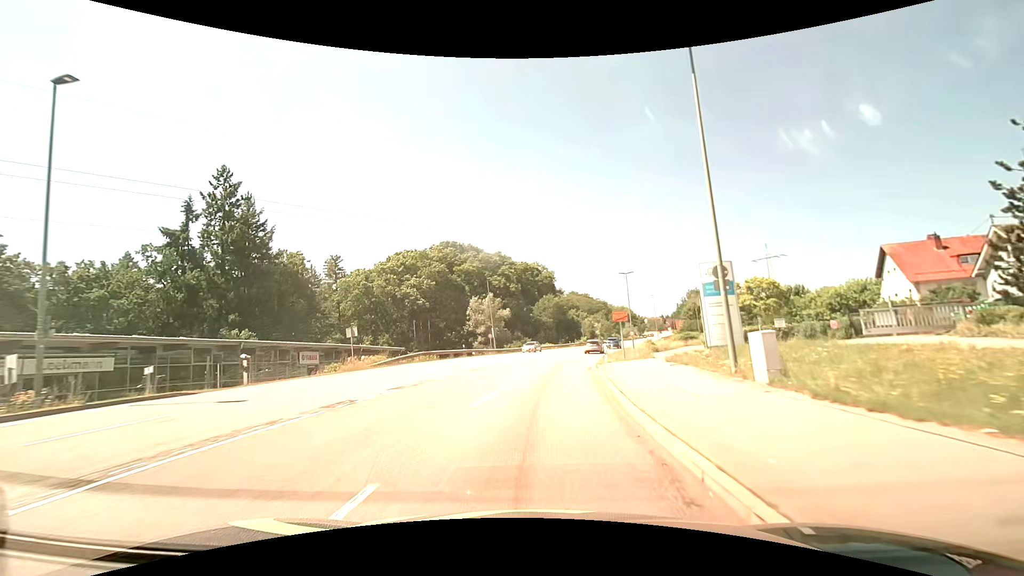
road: secondary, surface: asphalt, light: Day
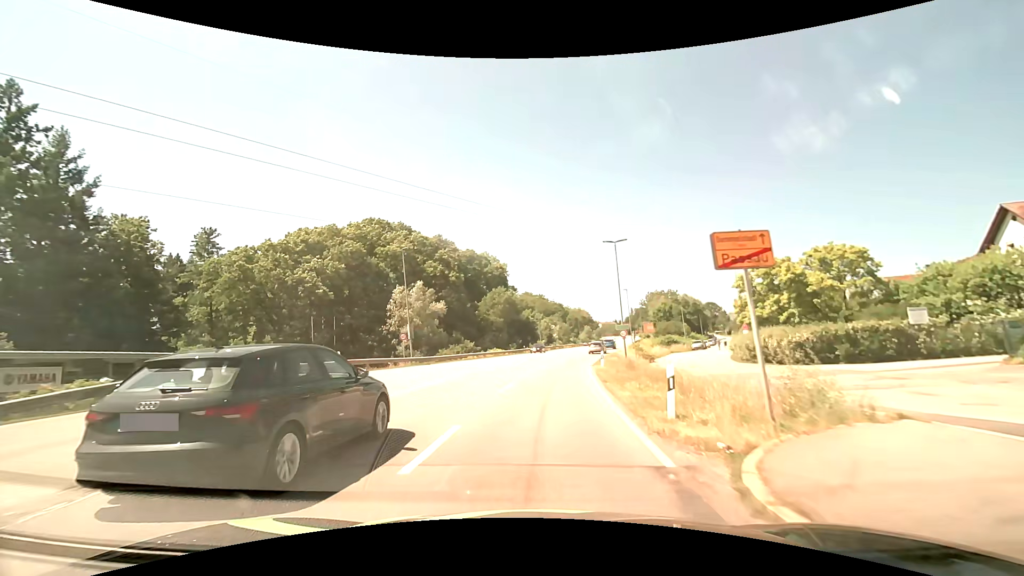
(+0.9, +22.8) m; +5°
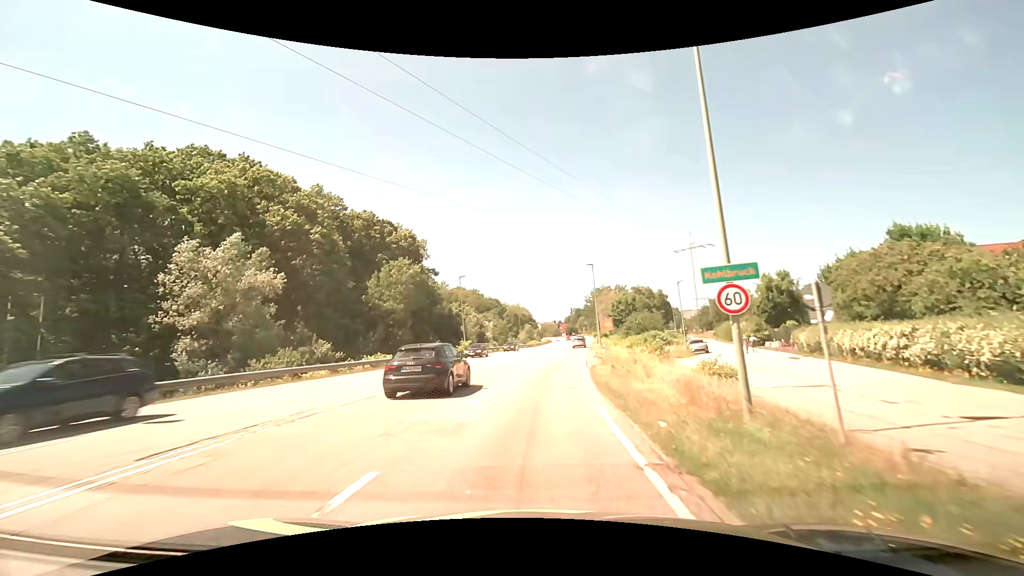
(+2.0, +30.6) m; +7°
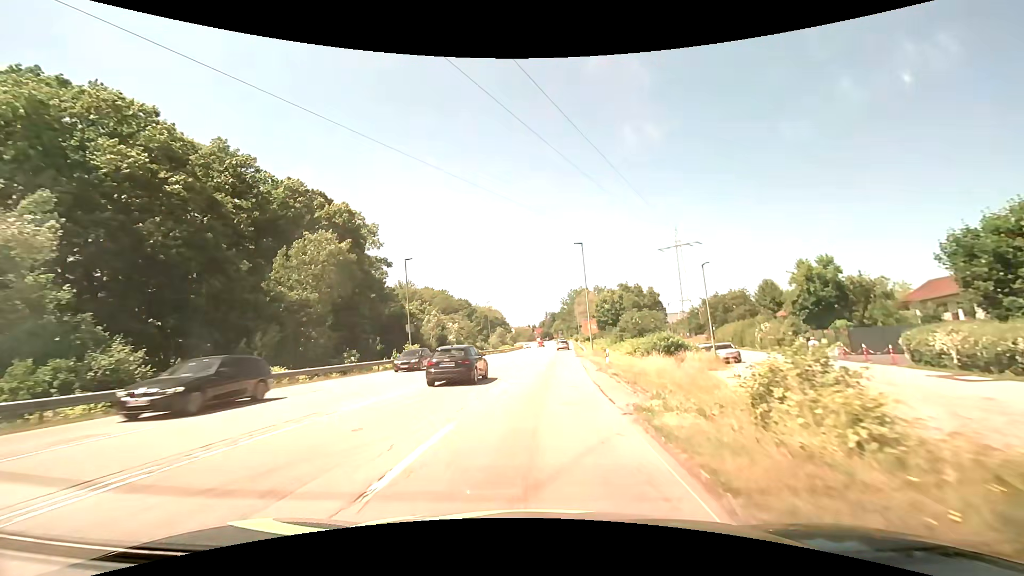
(+0.5, +15.5) m; +3°
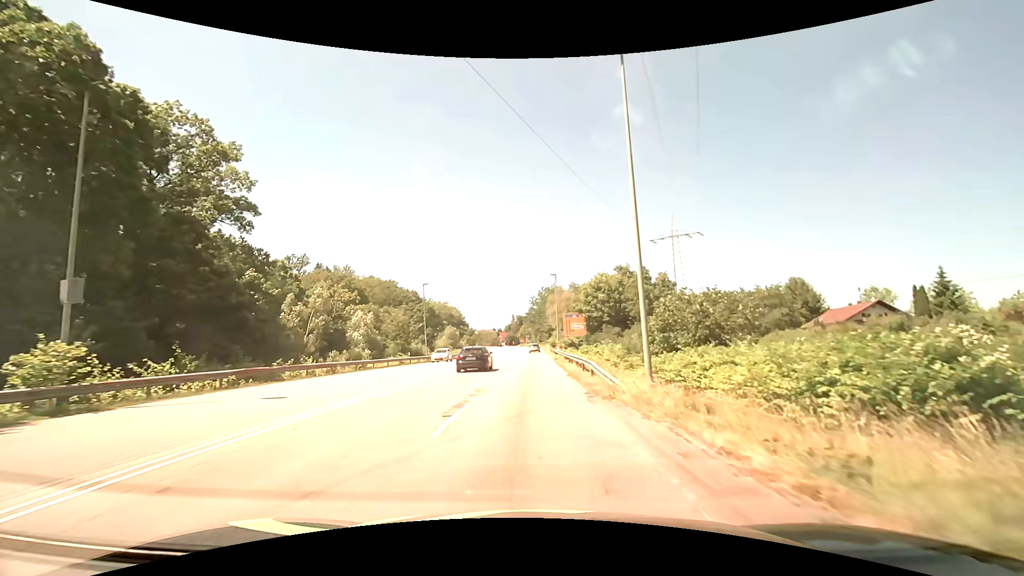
(+1.3, +31.3) m; +4°
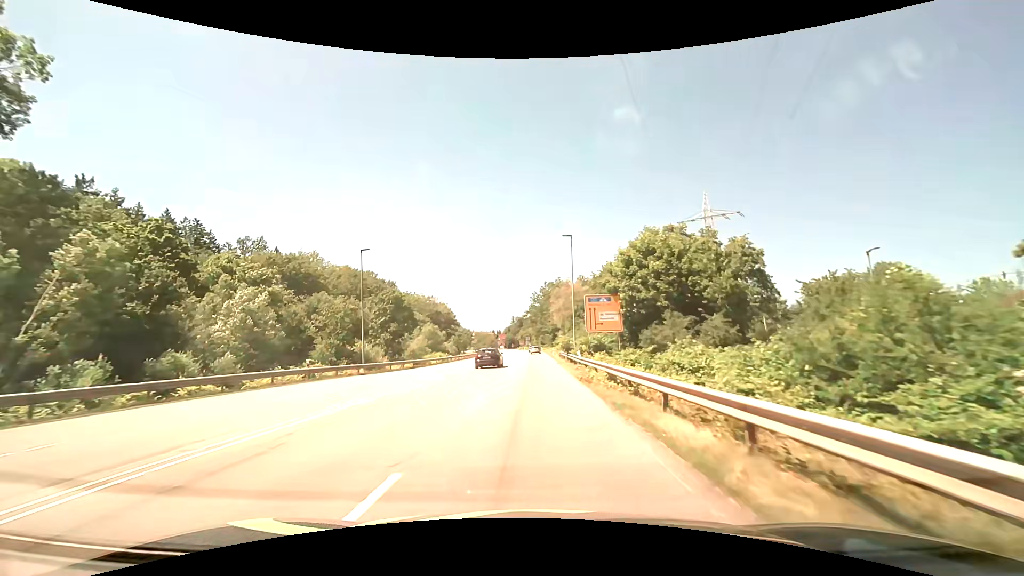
(0.0, +24.4) m; 0°
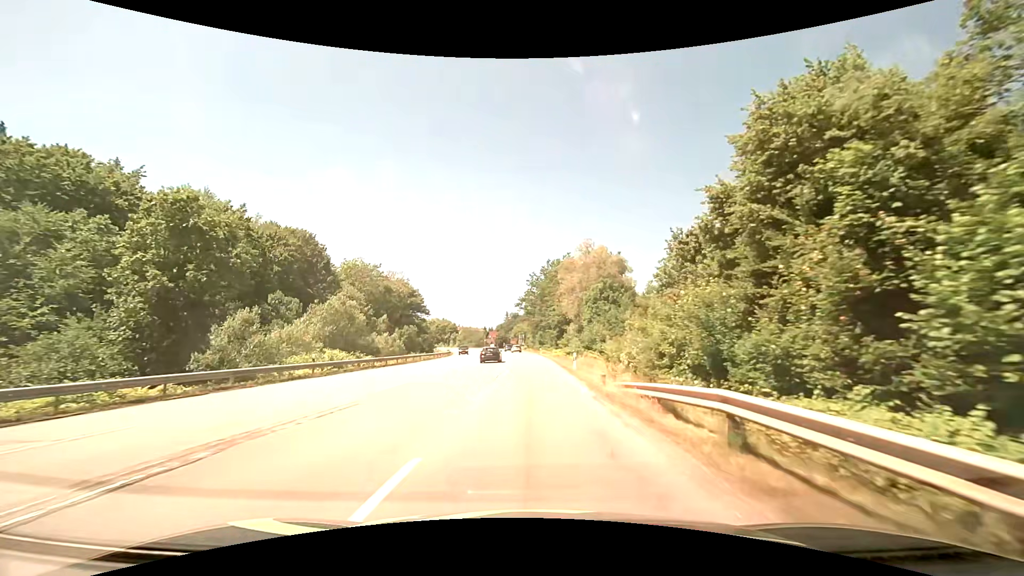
(+0.2, +43.7) m; 0°
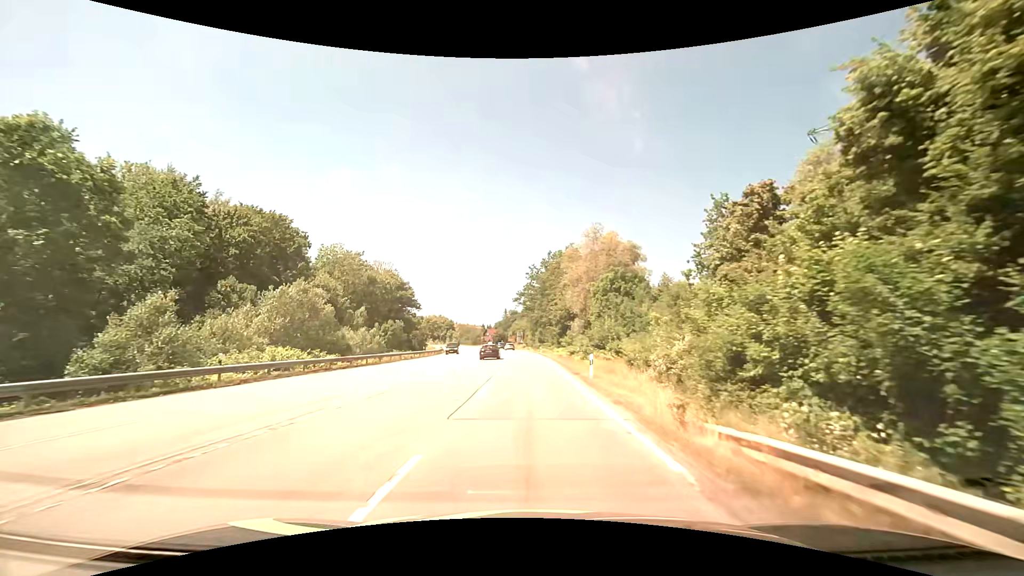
(0.0, +8.9) m; 0°
(0, +10) (0, +20) (0, +30) (0, +40) (0, +50) (0, +60) (-1, +70) (-2, +80) (-3, +90) (-4, +100) m
